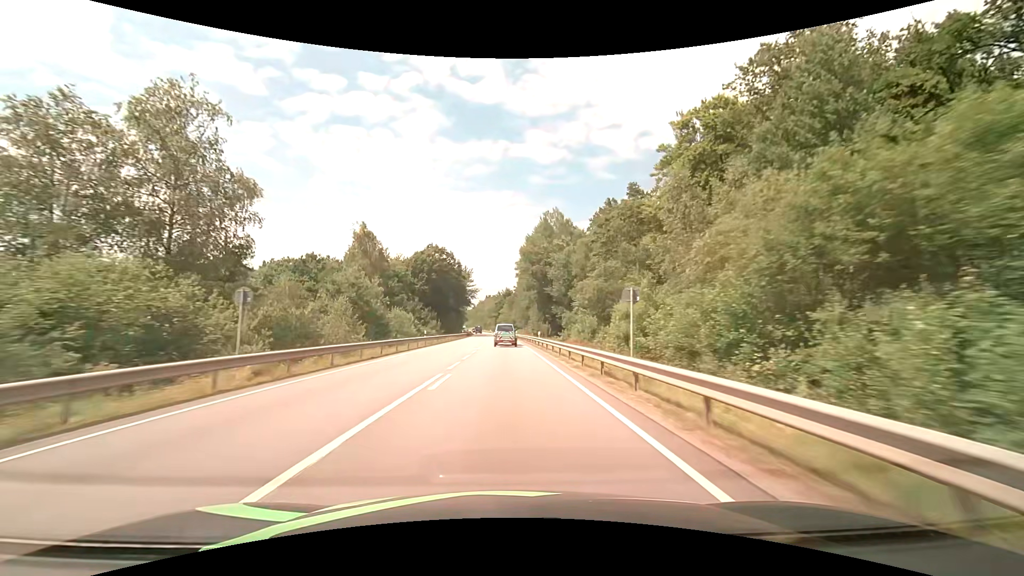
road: primary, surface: asphalt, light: Day
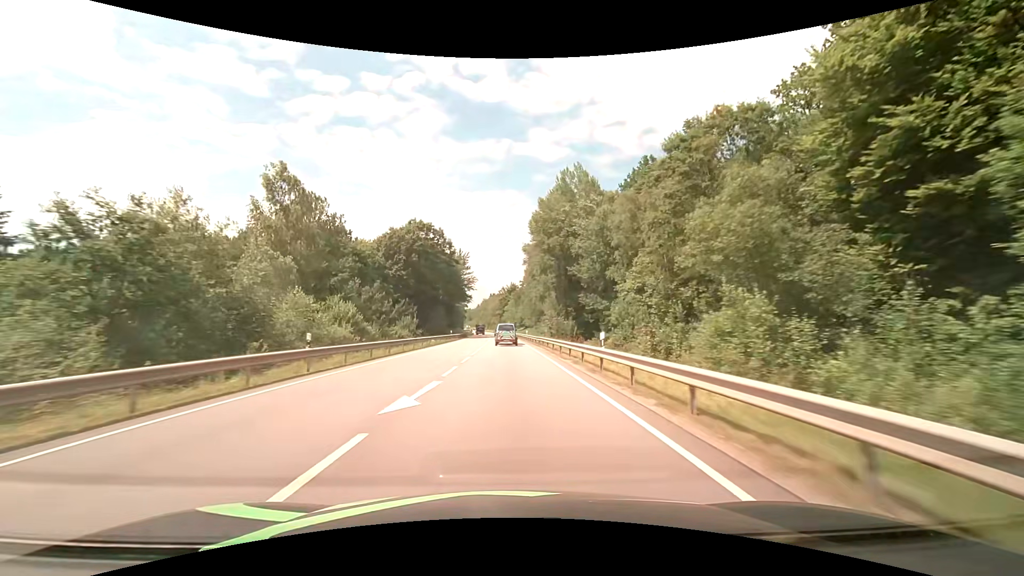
(-0.2, +27.1) m; -1°
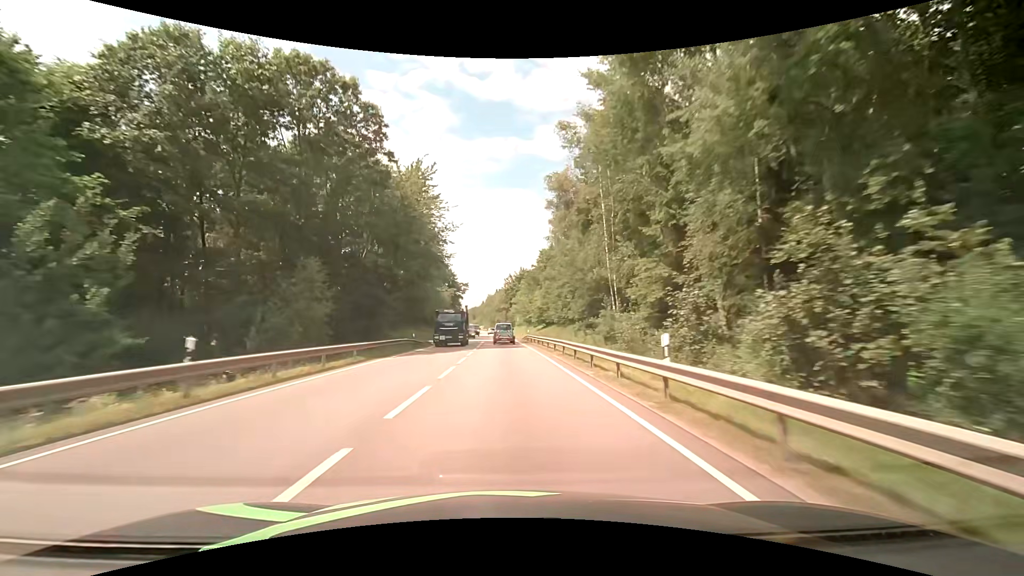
(-0.4, +55.0) m; -1°
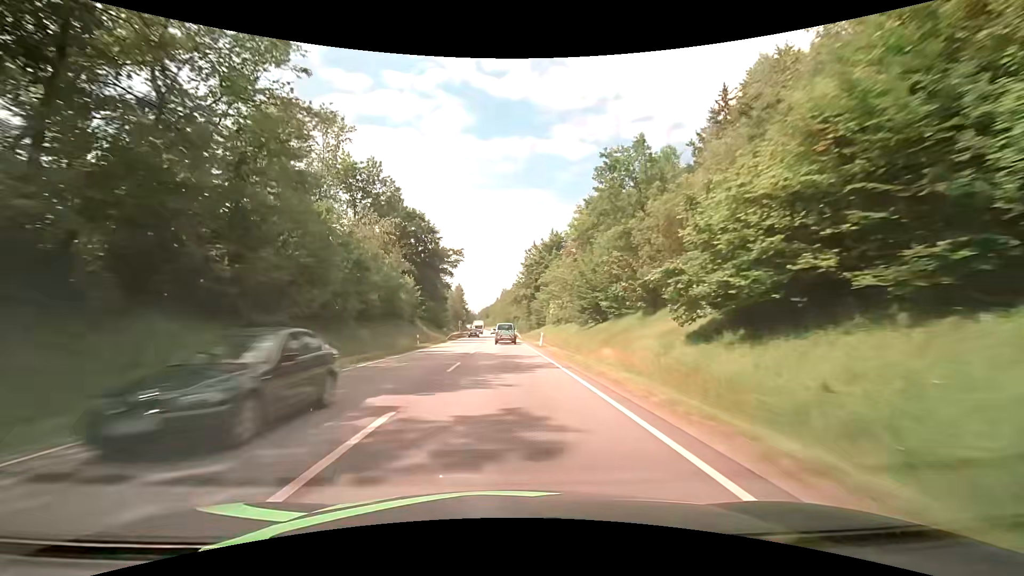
(-1.3, +70.5) m; -2°
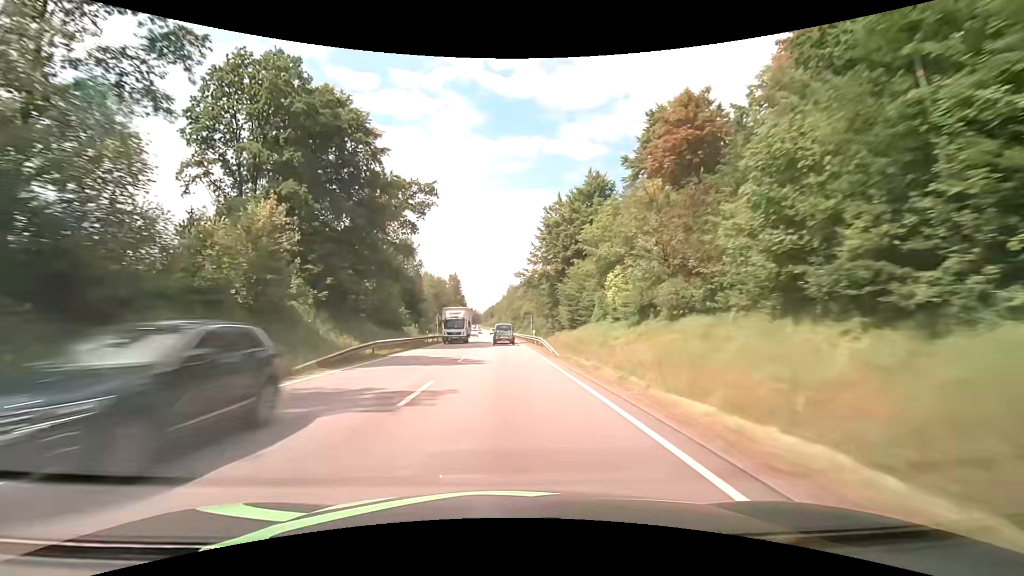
(-0.1, +43.0) m; -1°
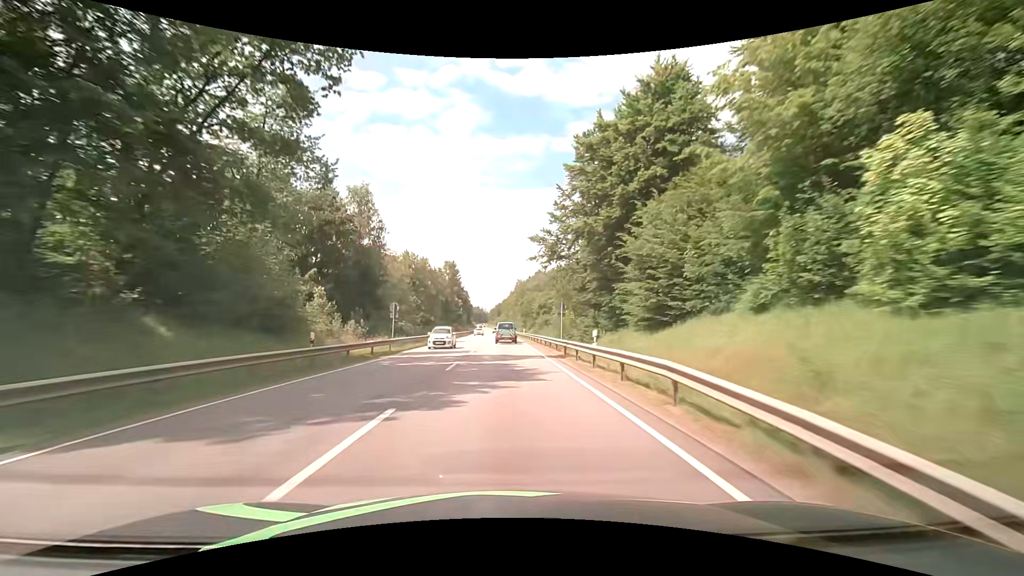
(-0.1, +28.8) m; -1°
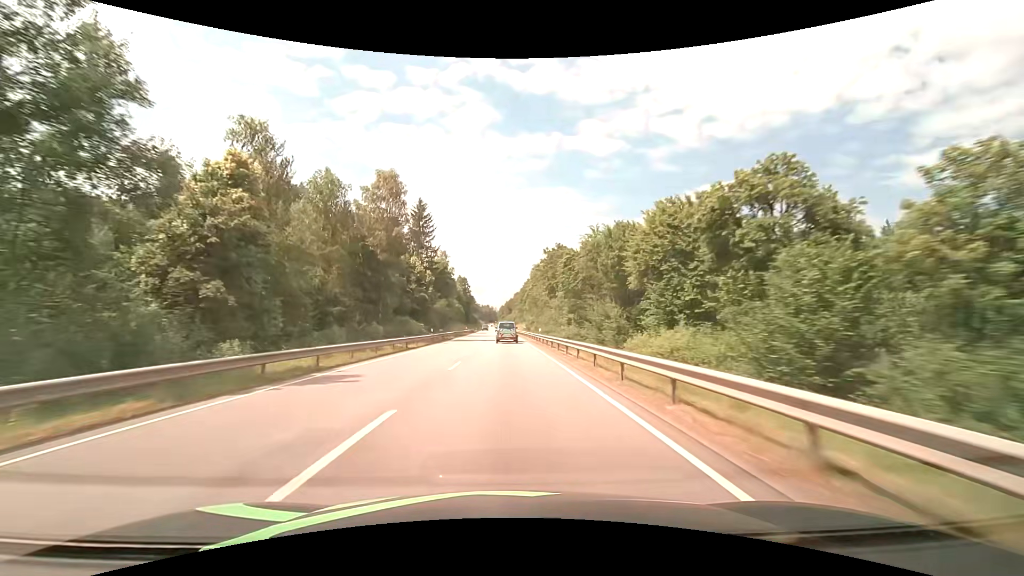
(-0.9, +72.1) m; -1°
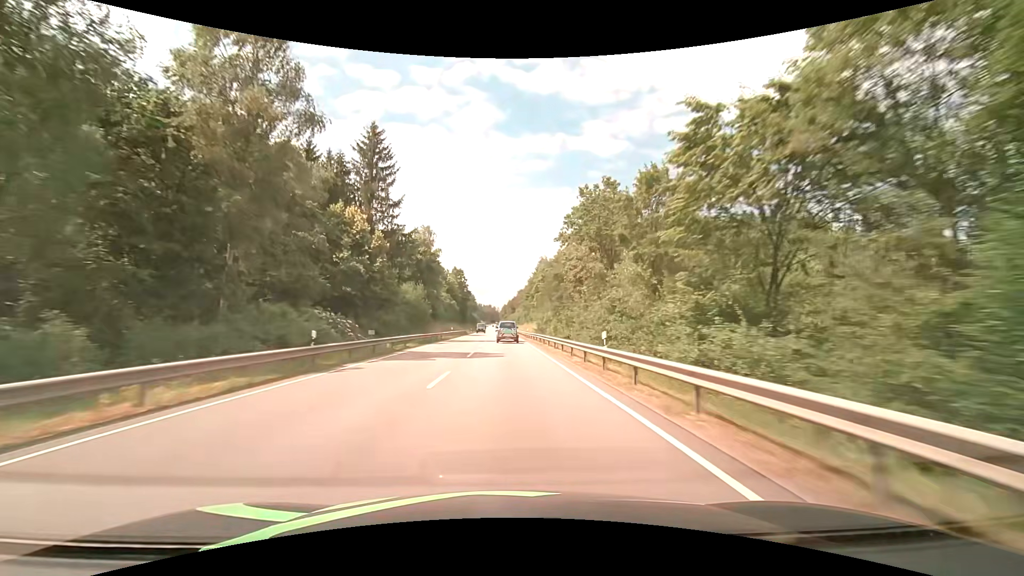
(-0.1, +28.8) m; 0°
(0, +10) (0, +20) (0, +30) (0, +40) (0, +50) (0, +60) (0, +70) (0, +80) (0, +90) (-1, +100) m
